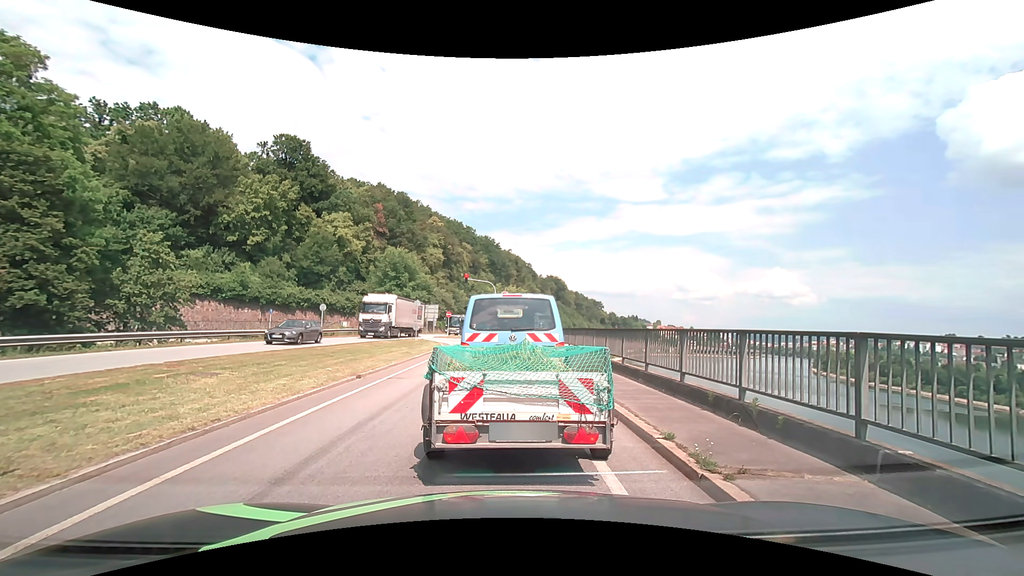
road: primary_link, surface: asphalt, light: Day
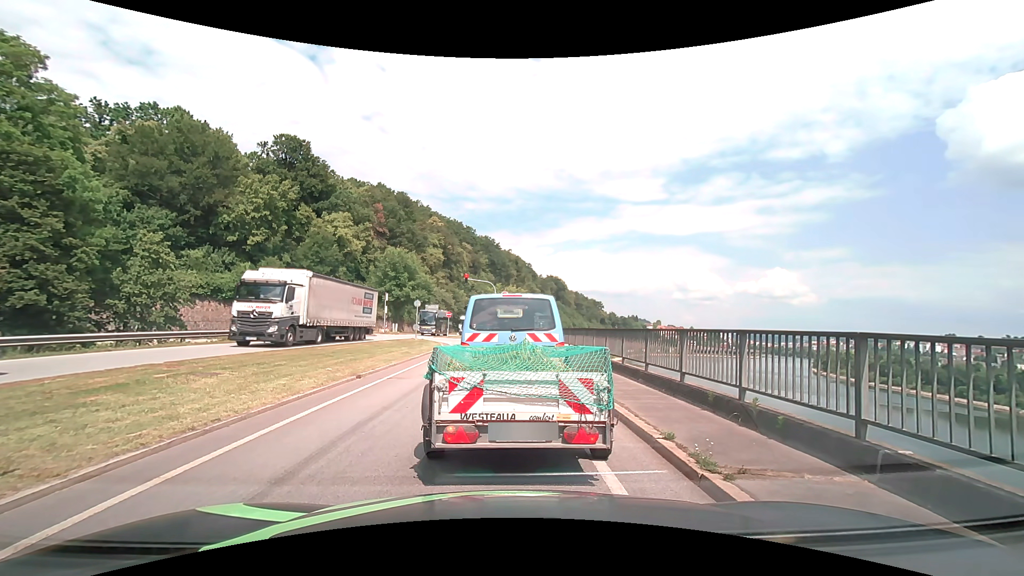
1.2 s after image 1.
(0.0, 0.0) m; 0°
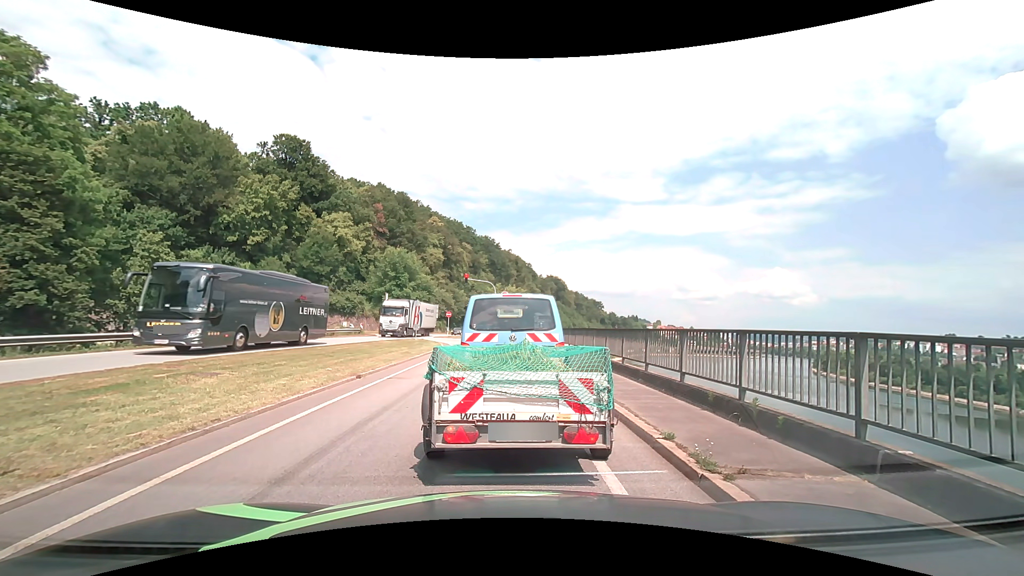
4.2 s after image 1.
(0.0, 0.0) m; 0°
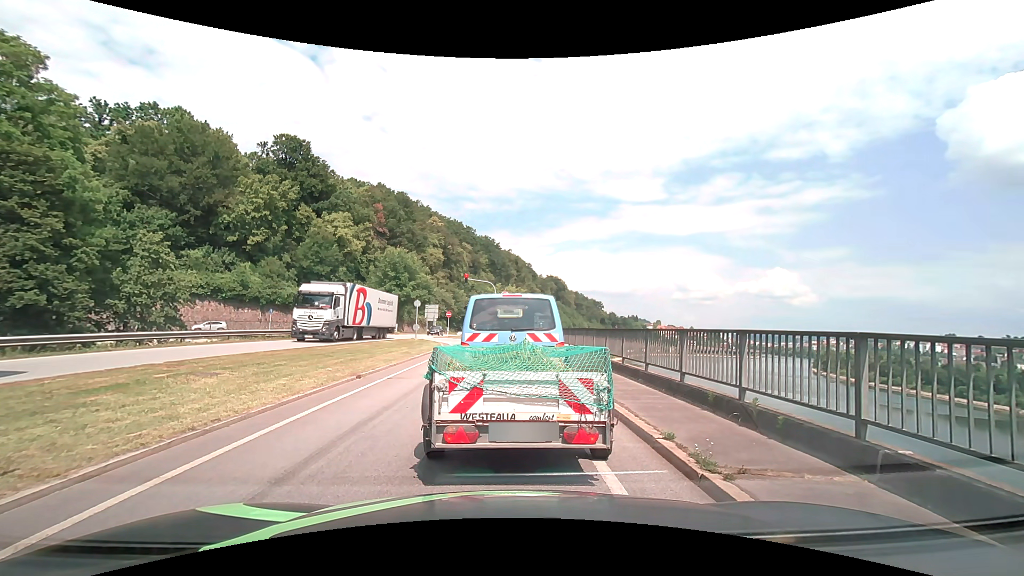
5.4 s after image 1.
(0.0, 0.0) m; 0°
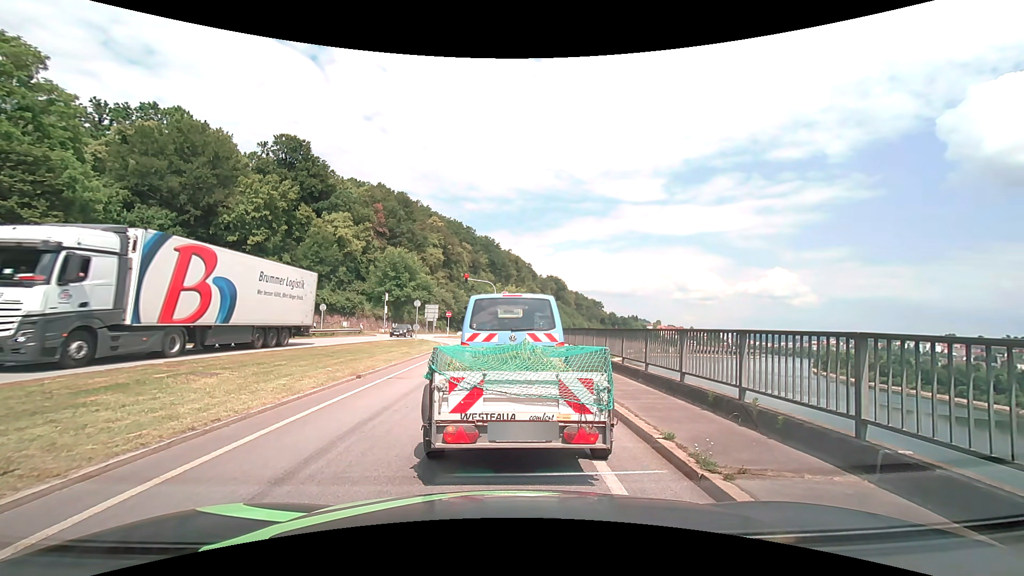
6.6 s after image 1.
(0.0, 0.0) m; 0°
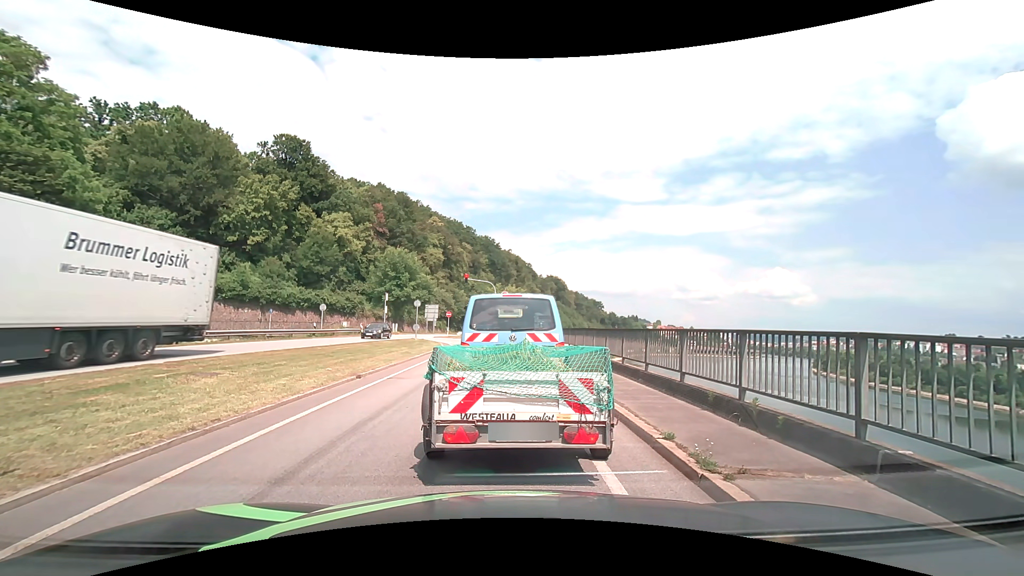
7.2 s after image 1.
(0.0, 0.0) m; 0°
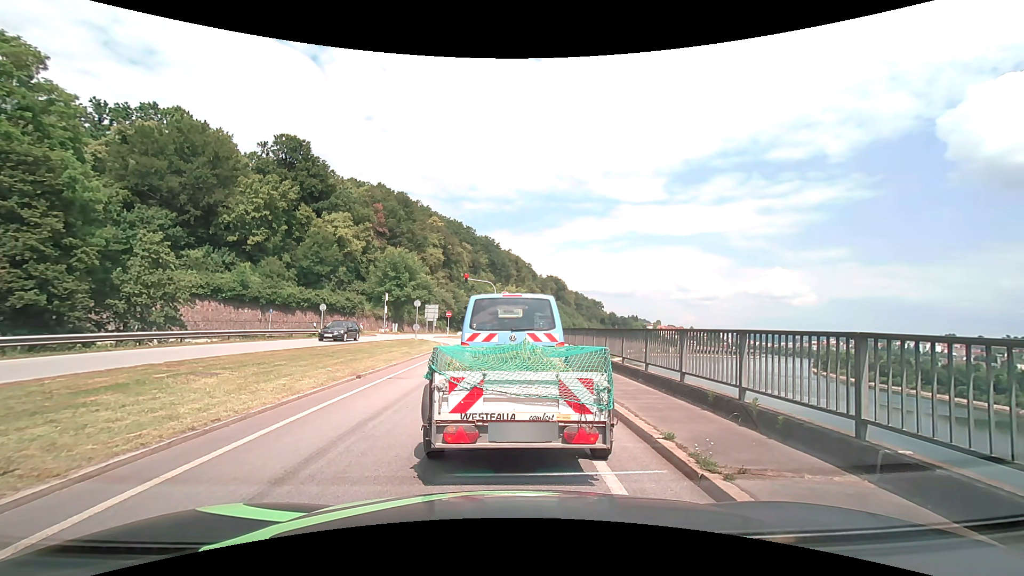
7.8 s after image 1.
(0.0, 0.0) m; 0°
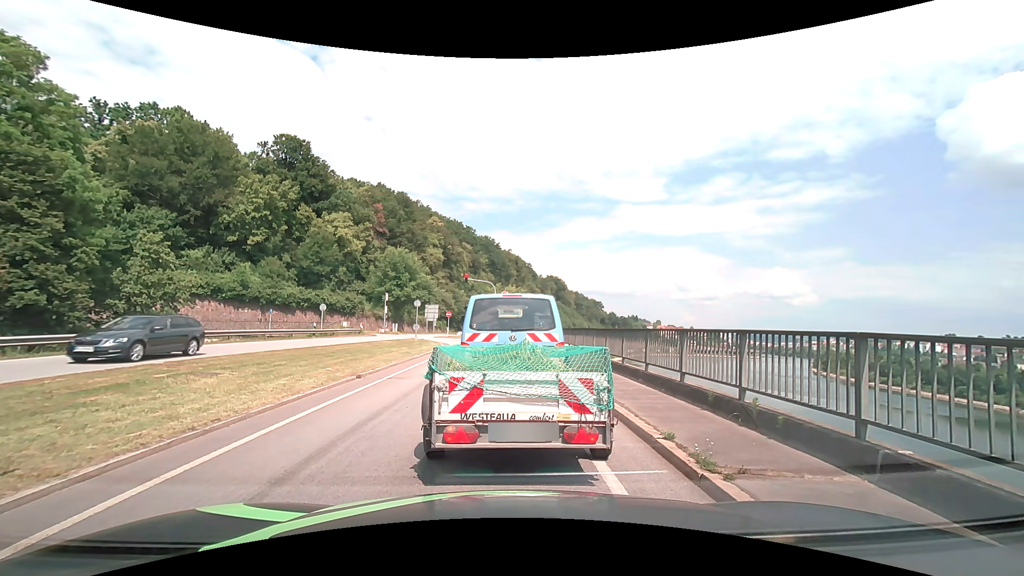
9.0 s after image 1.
(0.0, 0.0) m; 0°
